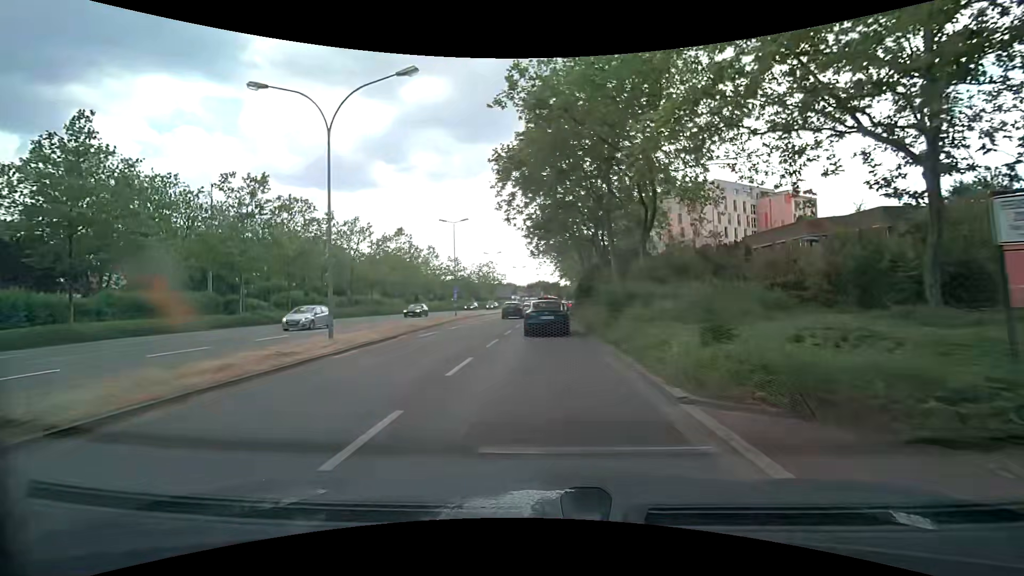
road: secondary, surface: asphalt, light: Day
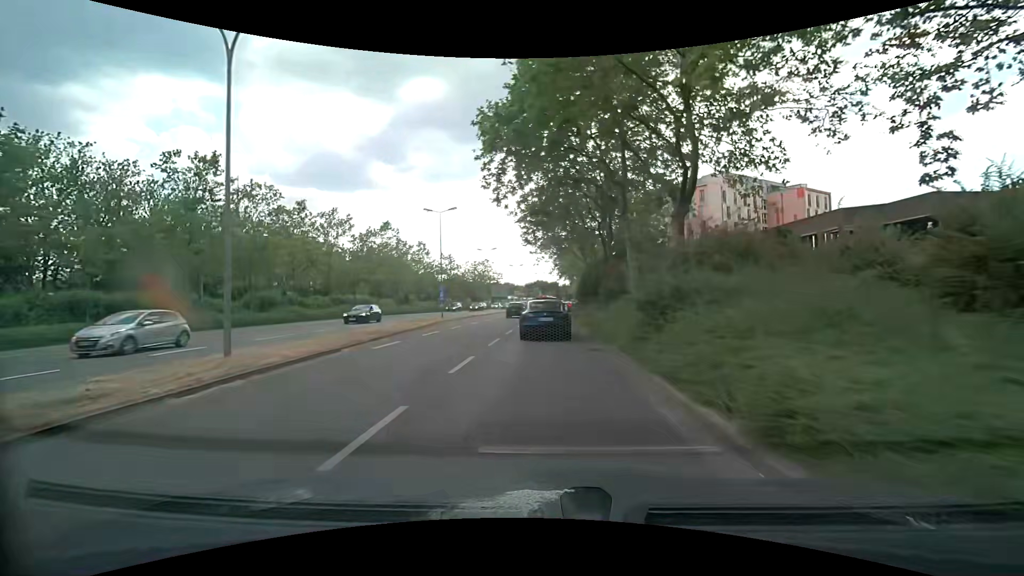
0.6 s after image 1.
(-0.1, +5.6) m; 0°
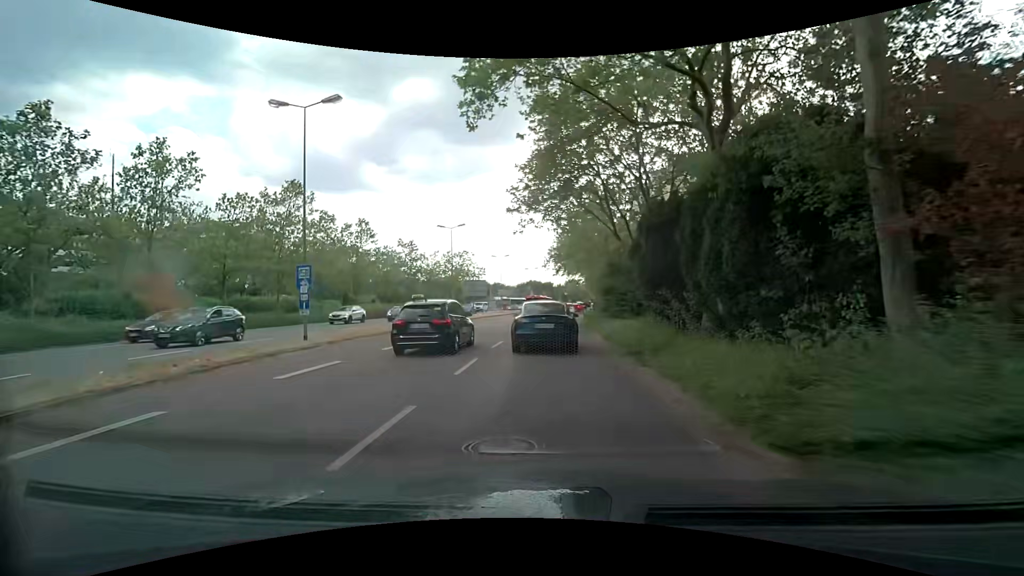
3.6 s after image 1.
(+0.1, +23.4) m; +1°
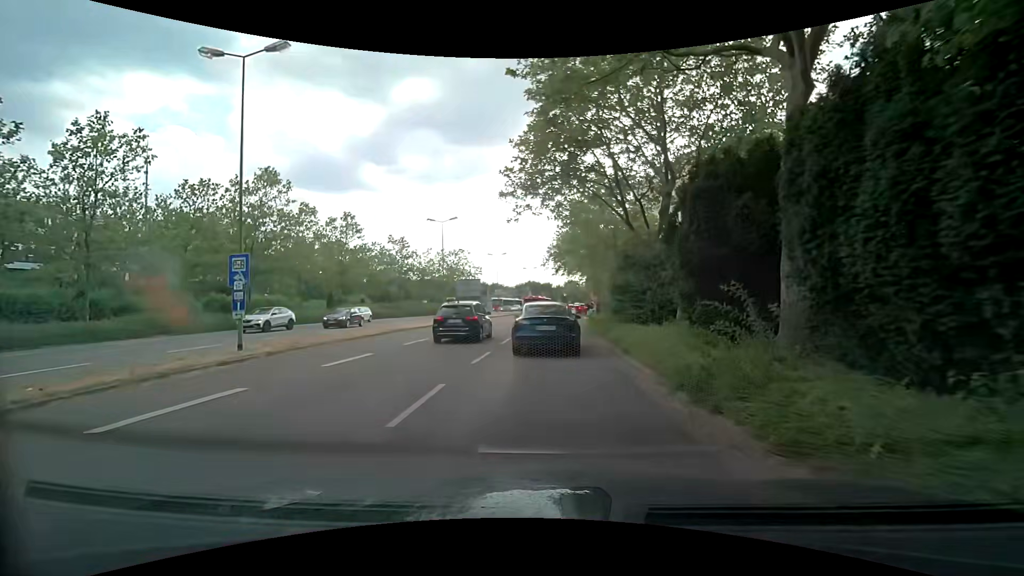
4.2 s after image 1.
(0.0, +4.1) m; 0°
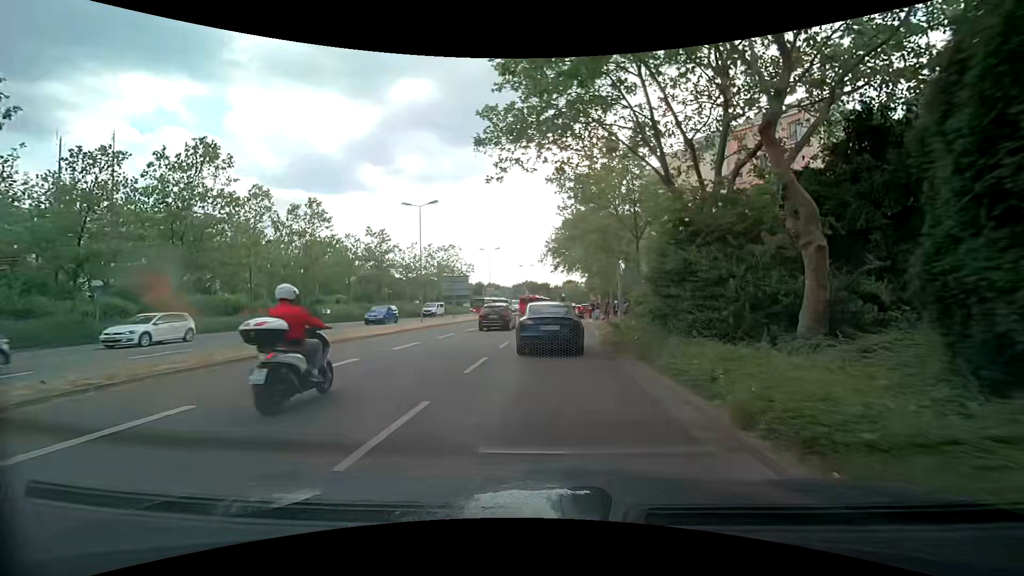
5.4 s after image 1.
(+0.1, +7.4) m; +1°
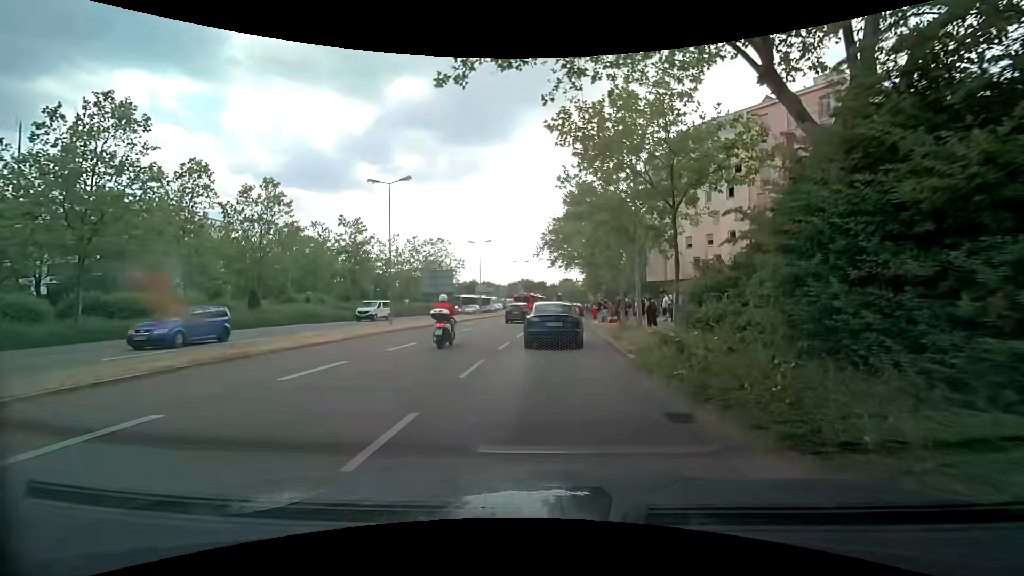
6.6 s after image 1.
(+0.1, +6.8) m; +1°
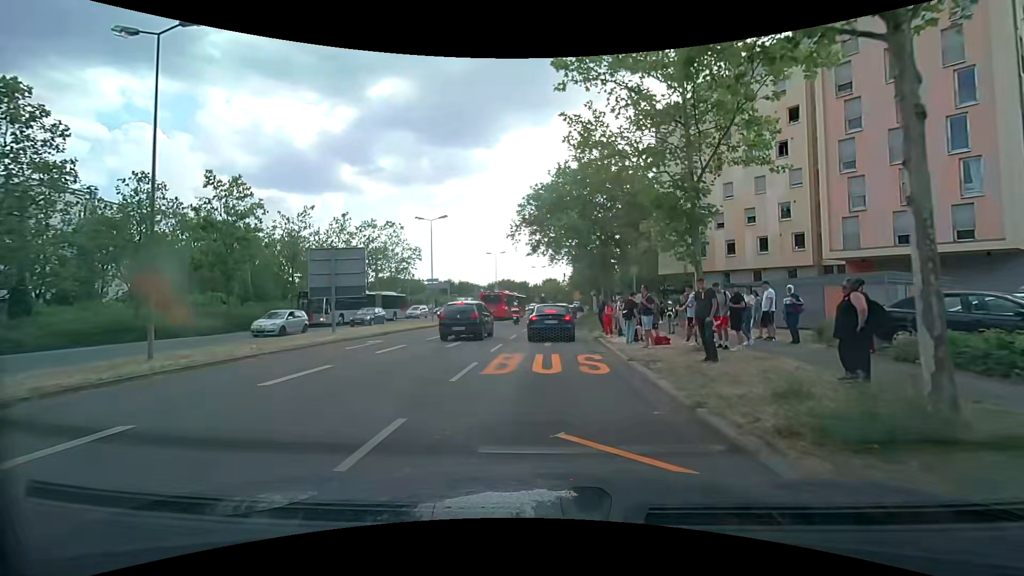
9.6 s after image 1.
(+0.4, +18.2) m; +1°
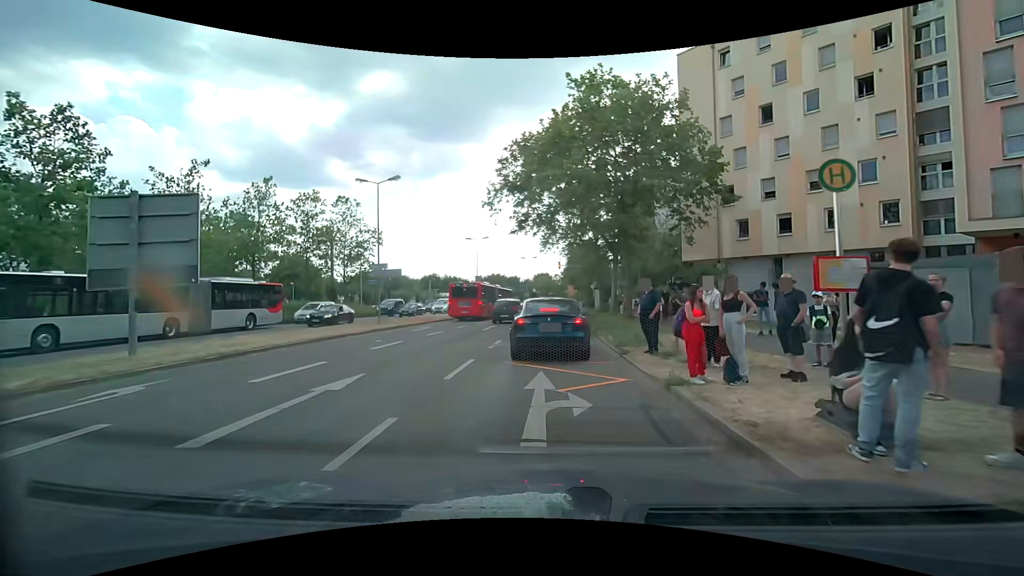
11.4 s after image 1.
(+0.2, +12.1) m; +1°
